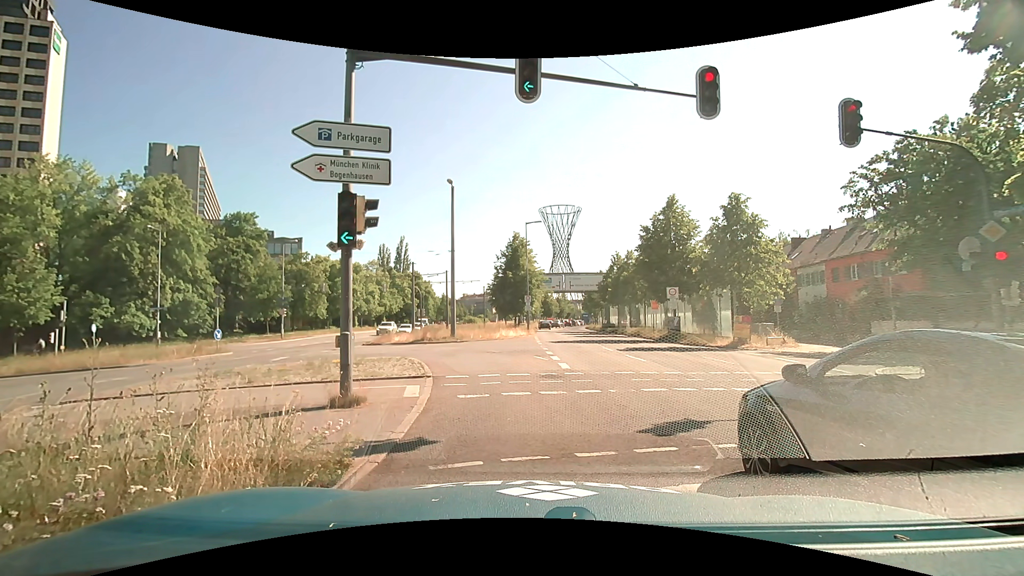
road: primary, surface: asphalt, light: Day
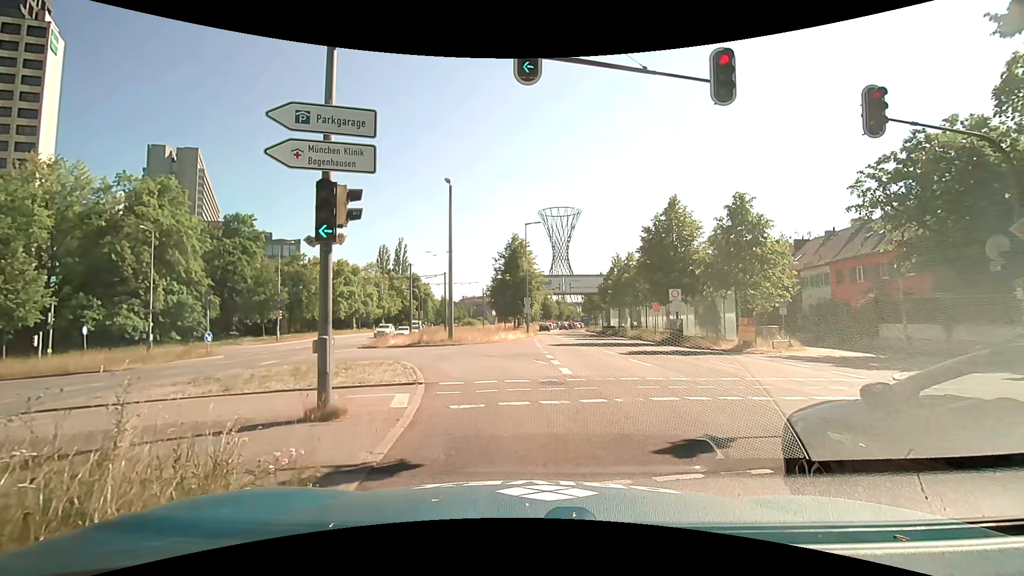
(0.0, +0.8) m; 0°
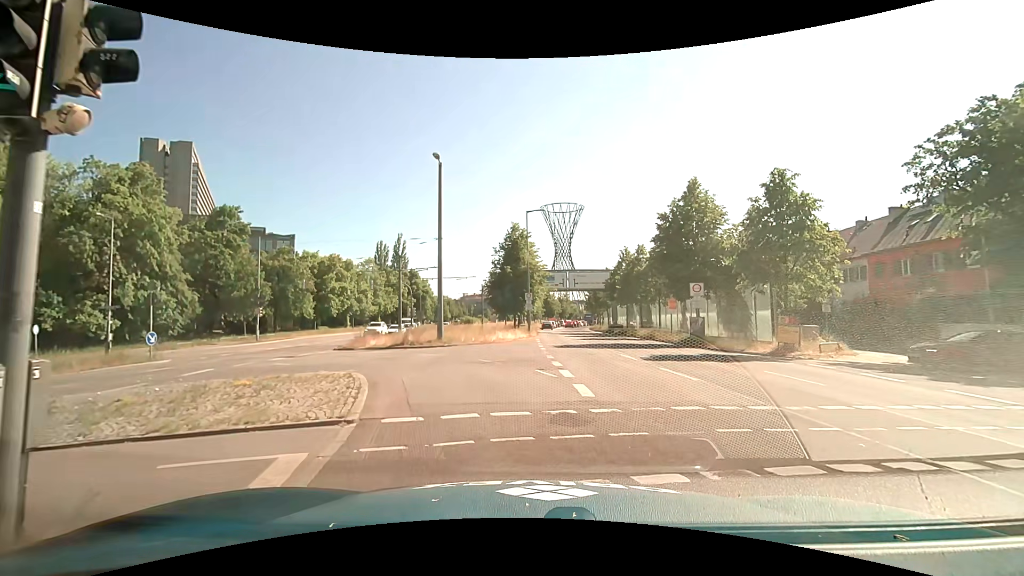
(-0.1, +4.5) m; -1°
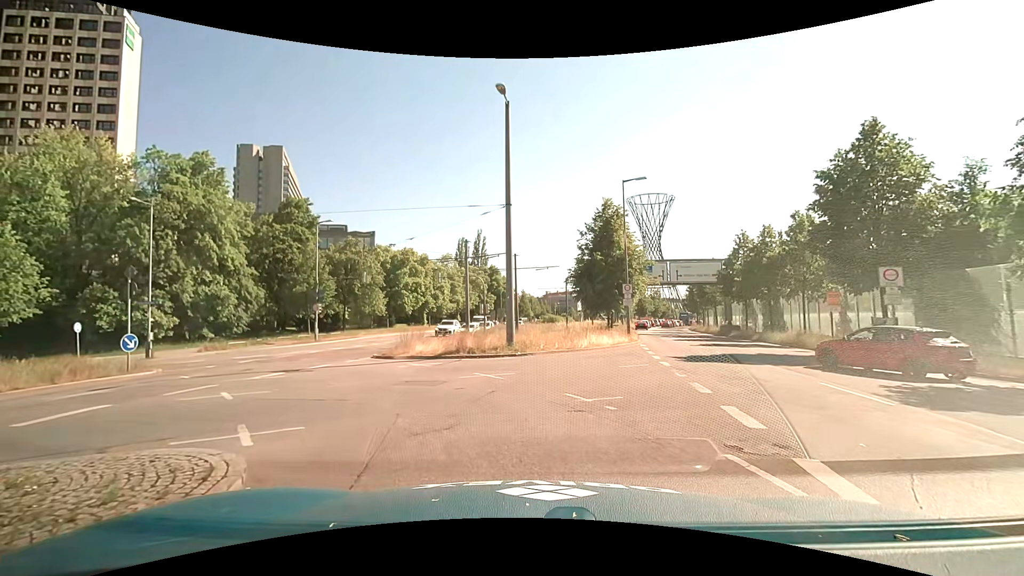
(-0.5, +8.1) m; -8°
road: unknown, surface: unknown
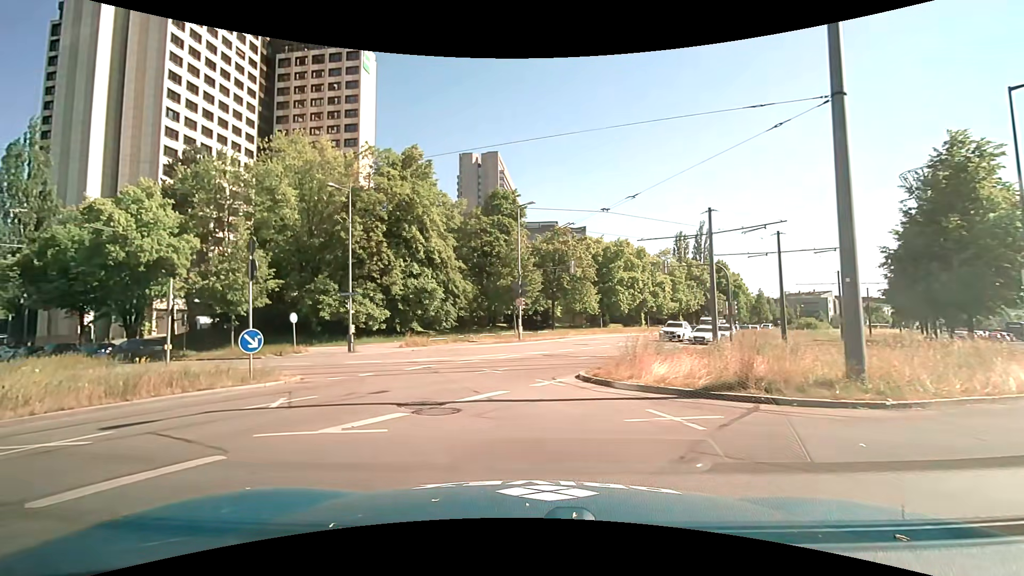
(-1.7, +8.5) m; -25°
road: secondary_link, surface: asphalt
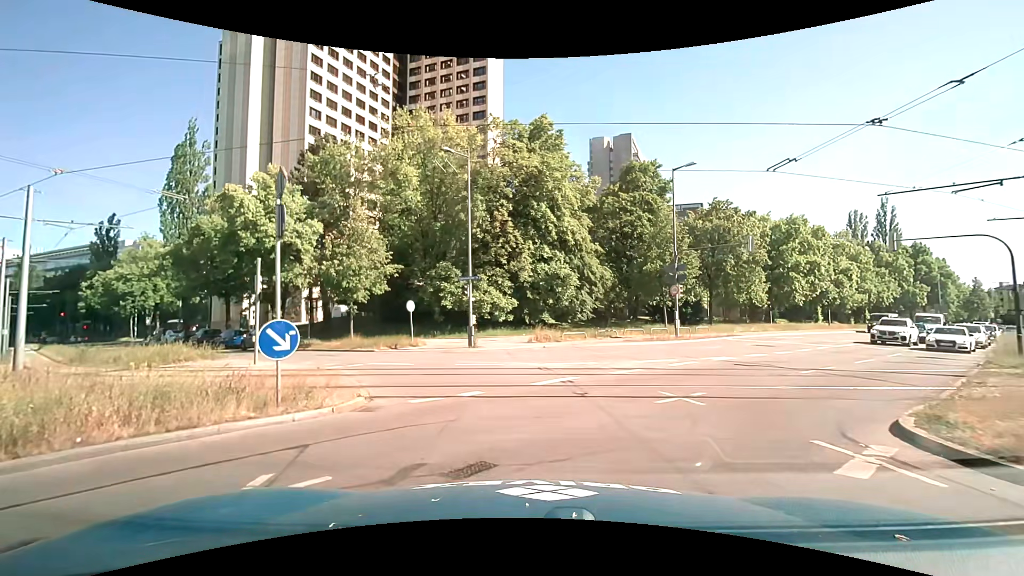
(-1.0, +6.4) m; -13°
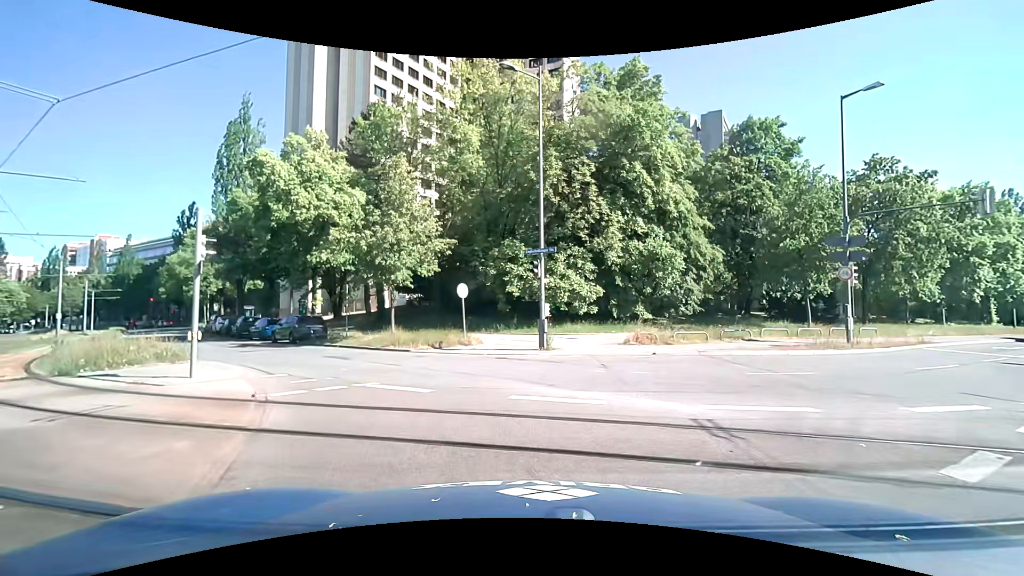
(-0.8, +7.9) m; -10°
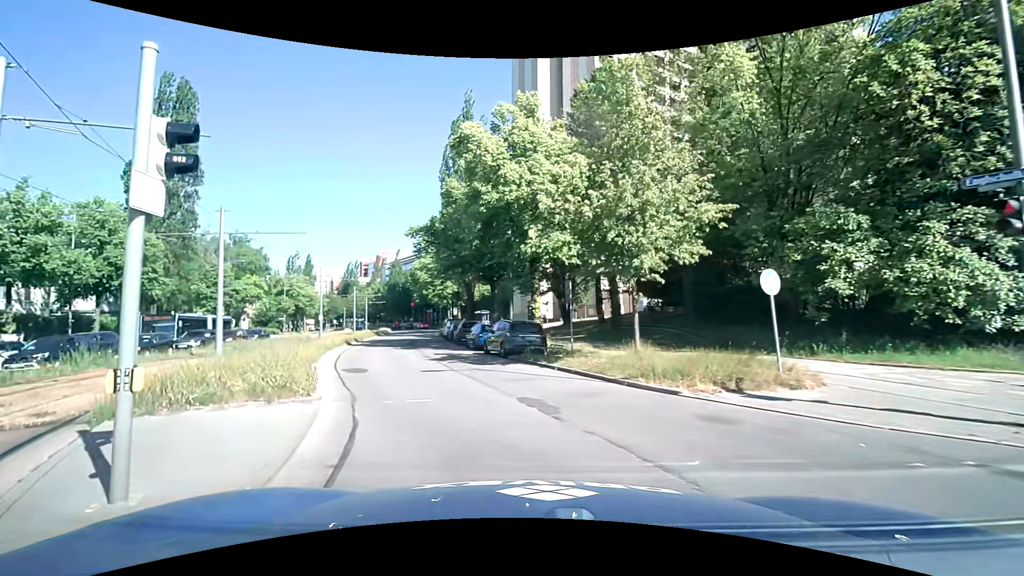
(-1.9, +9.0) m; -25°
(-2, +10) (-6, +19) (-9, +29) (-12, +38) (-14, +48) (-17, +58) (-19, +67) (-21, +77) (-24, +87) (-26, +96) m
